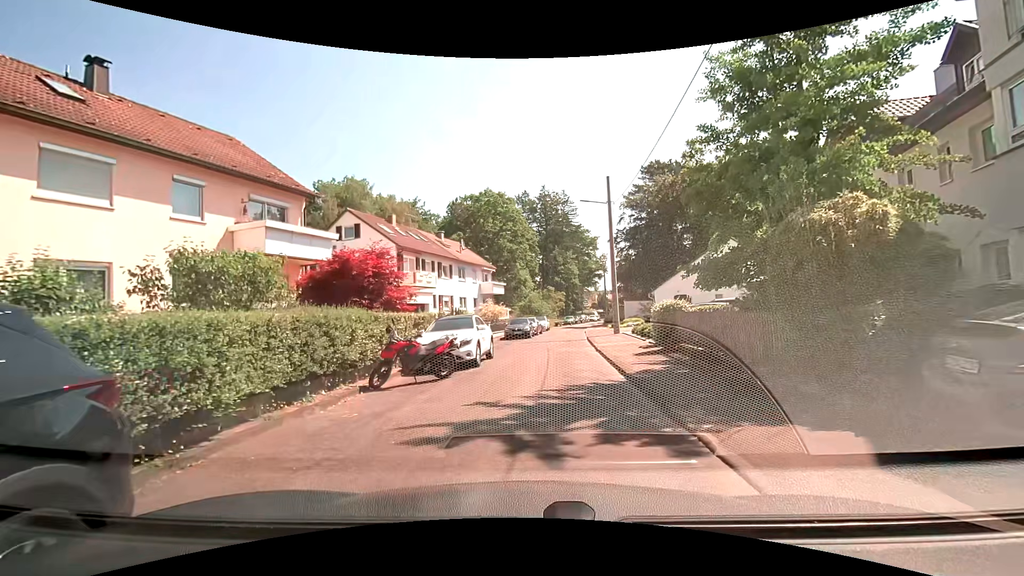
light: Day
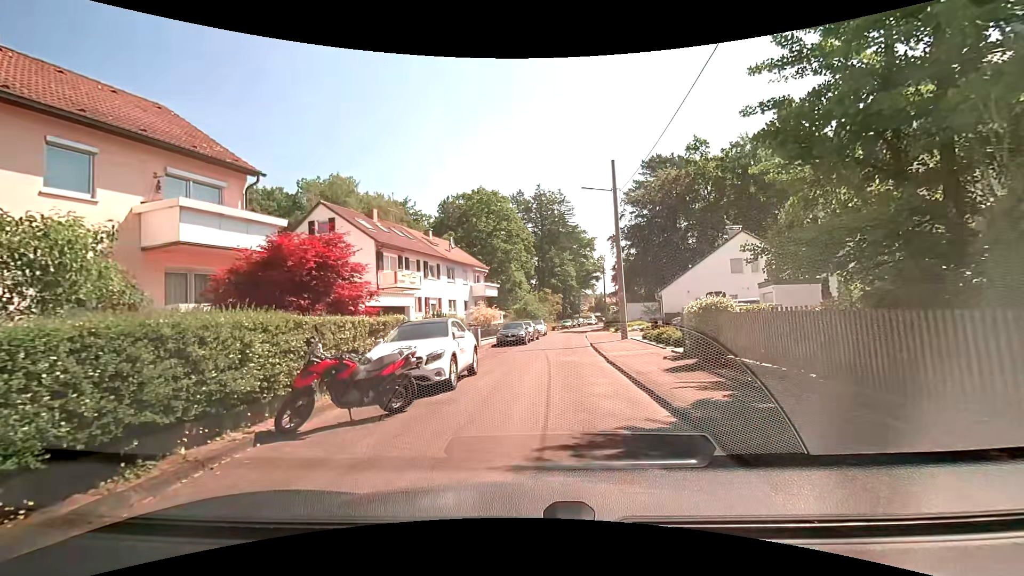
(0.0, +3.8) m; -1°
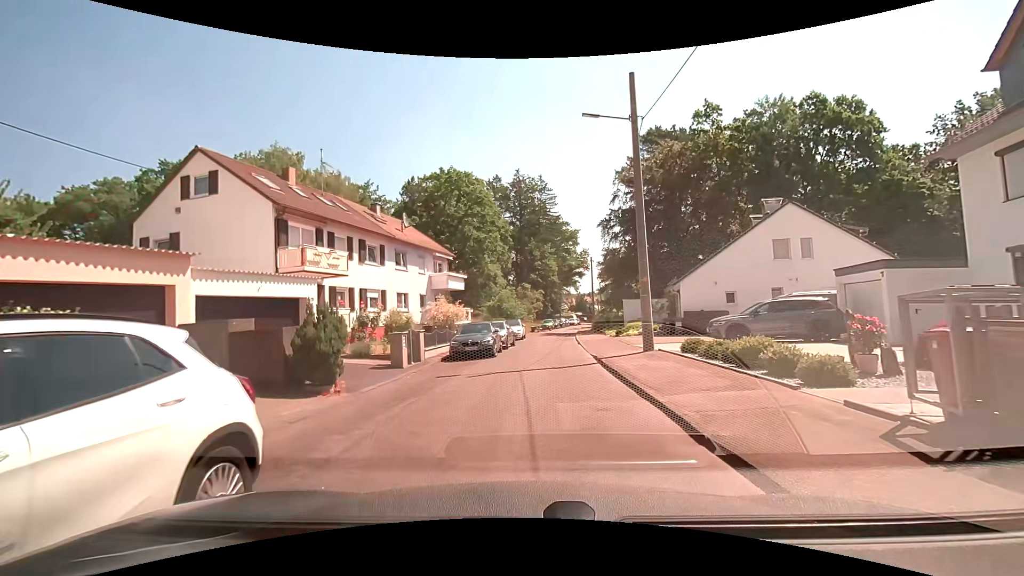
(+0.4, +9.8) m; +3°
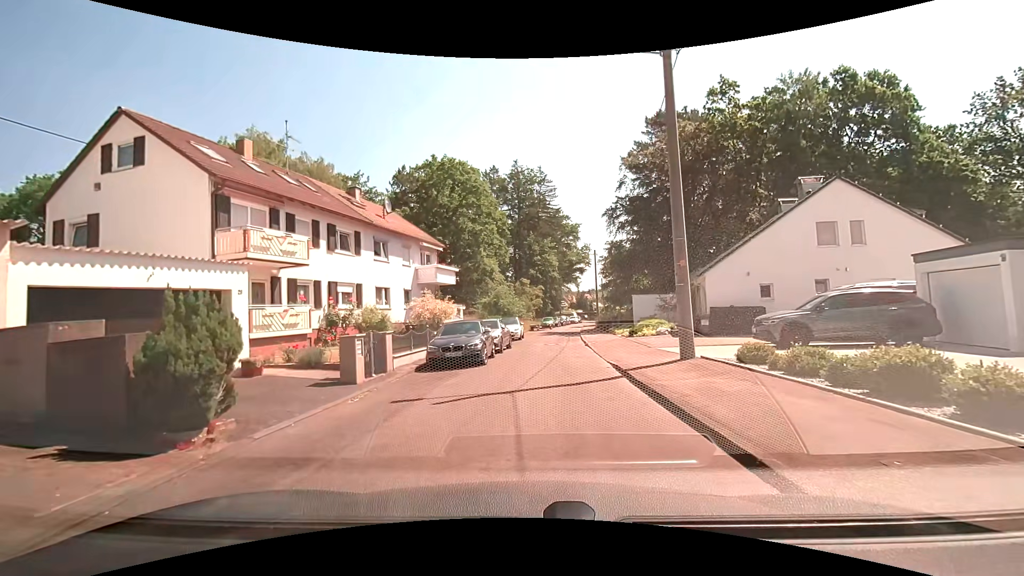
(0.0, +4.2) m; +1°
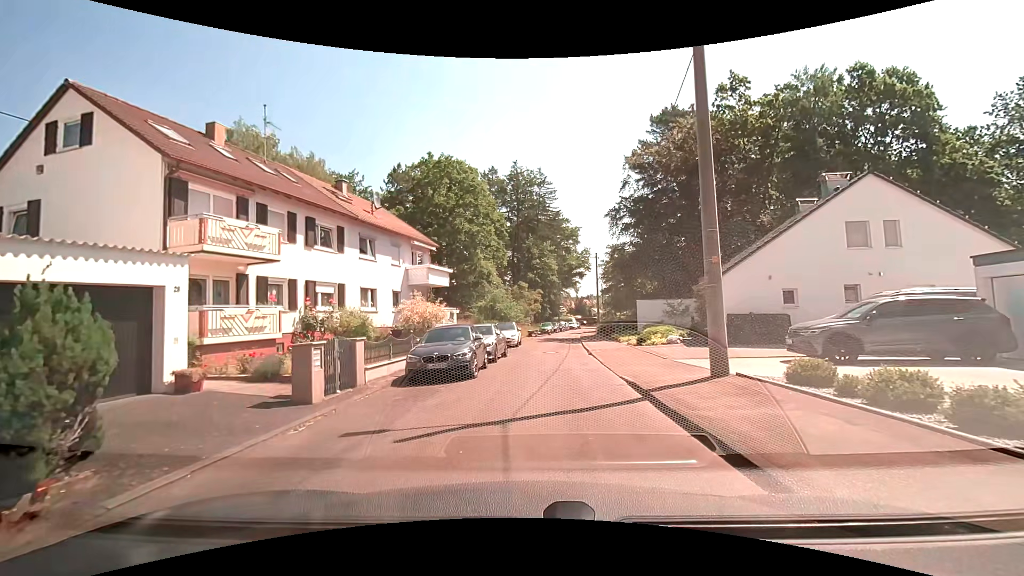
(0.0, +2.3) m; -1°
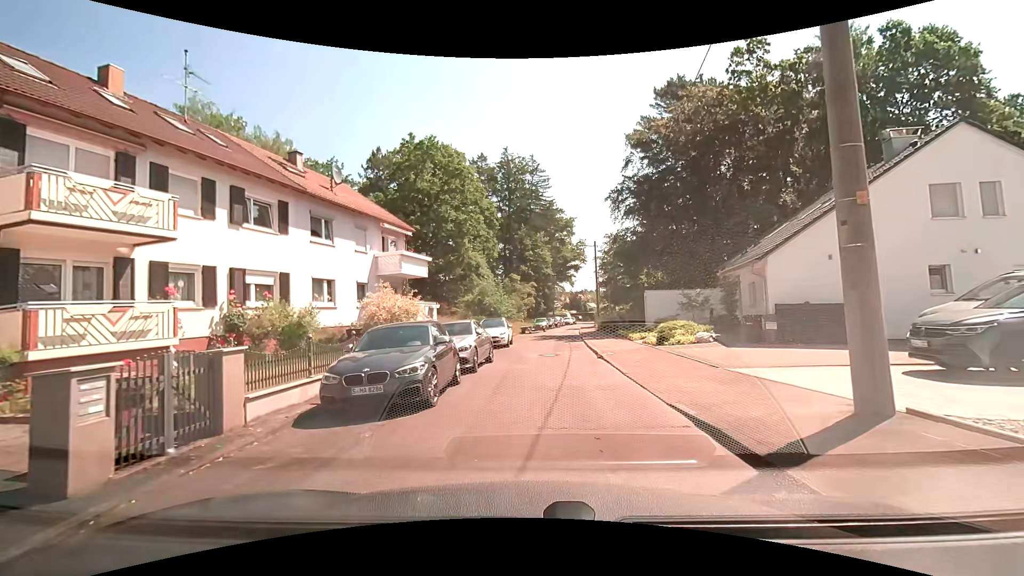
(+0.1, +4.8) m; +1°
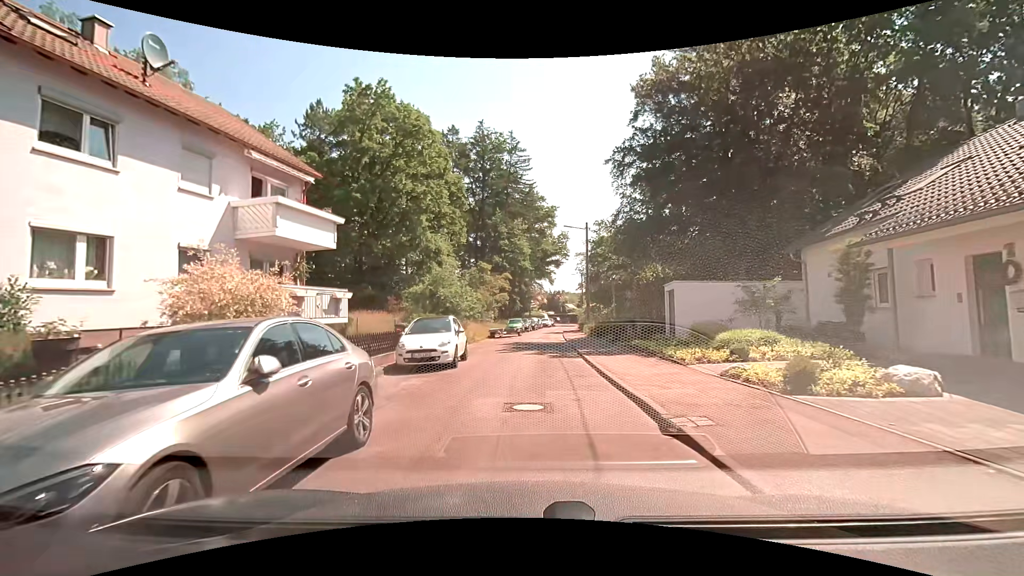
(+0.2, +10.6) m; +3°
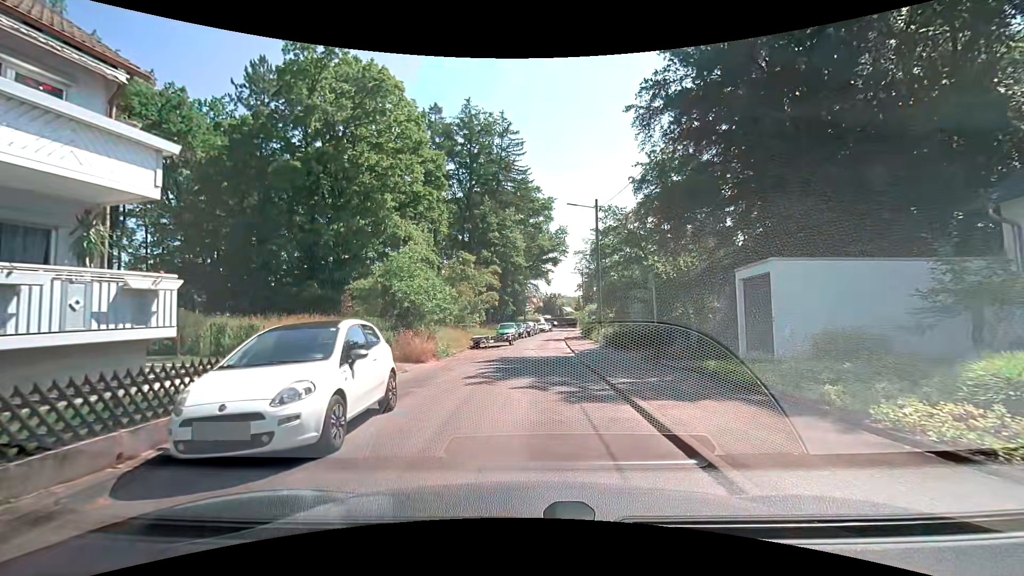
(0.0, +8.4) m; +1°
